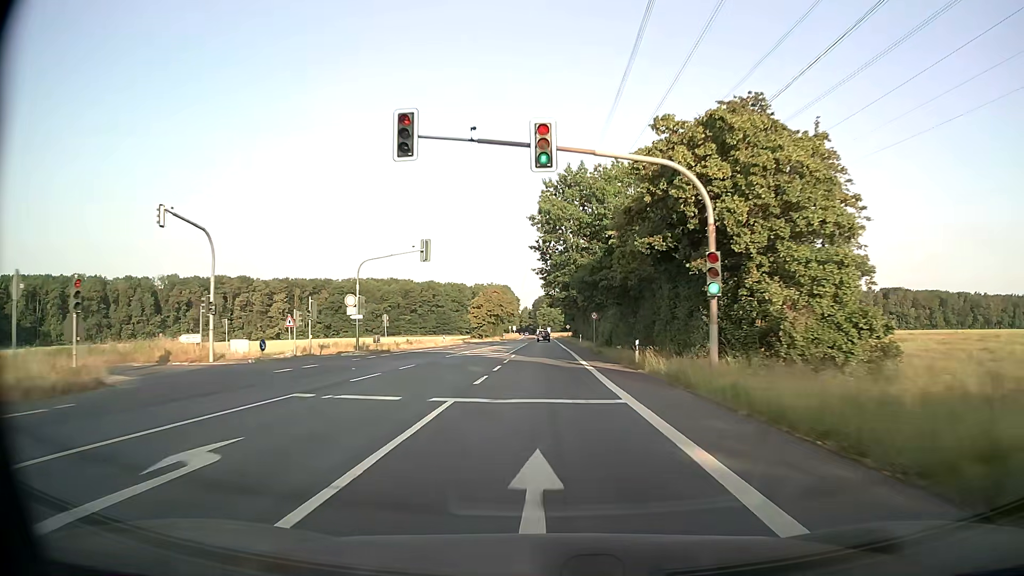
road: secondary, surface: asphalt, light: Day
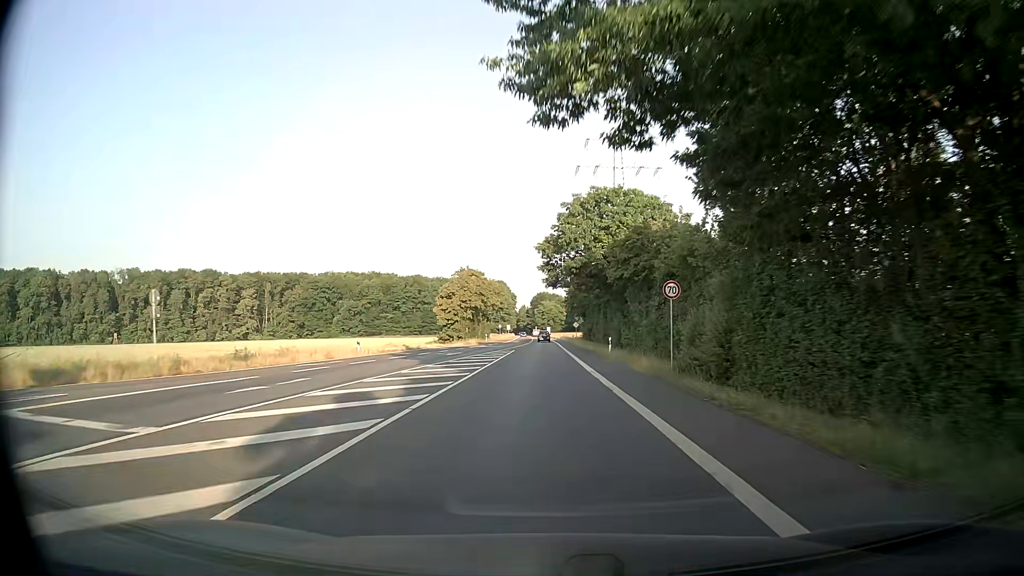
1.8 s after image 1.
(0.0, +36.3) m; 0°
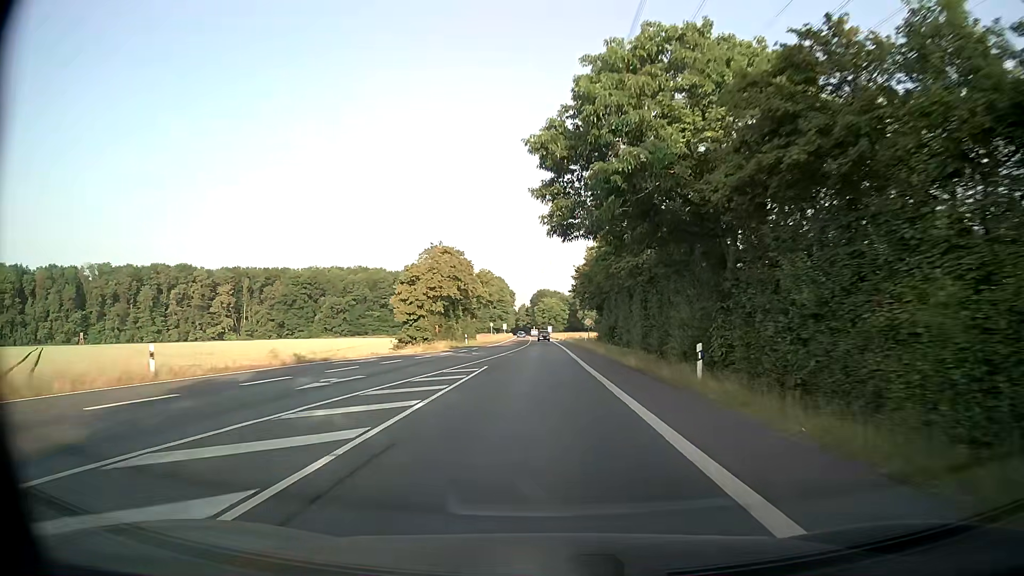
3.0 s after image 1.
(-0.1, +24.2) m; 0°
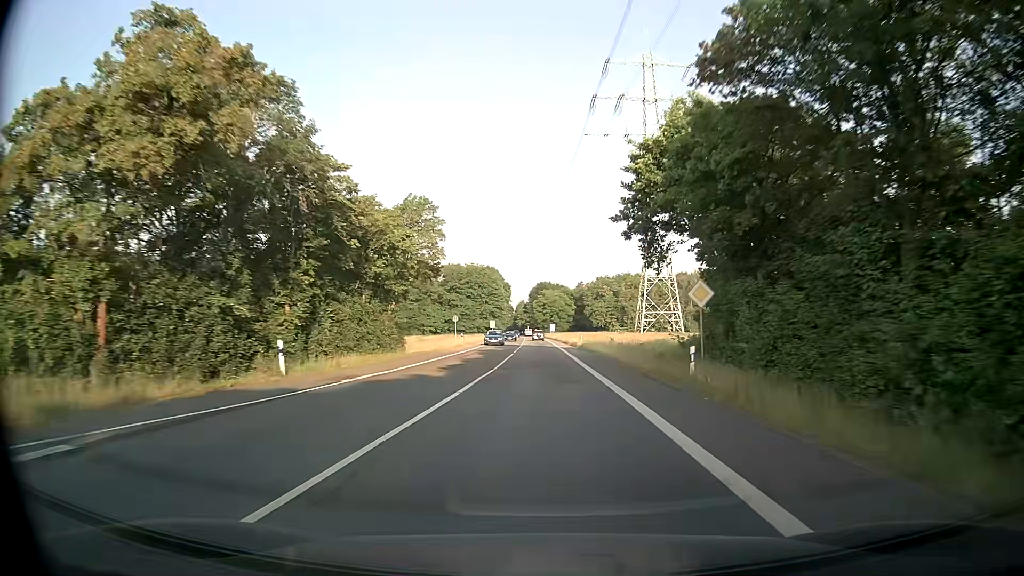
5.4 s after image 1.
(-0.1, +48.4) m; 0°
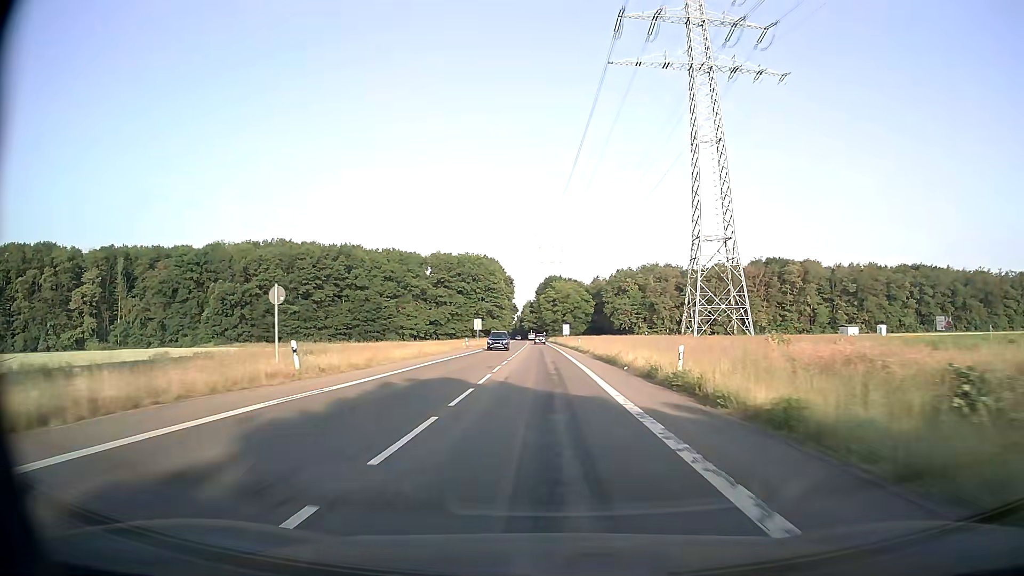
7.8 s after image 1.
(-0.2, +48.4) m; -1°
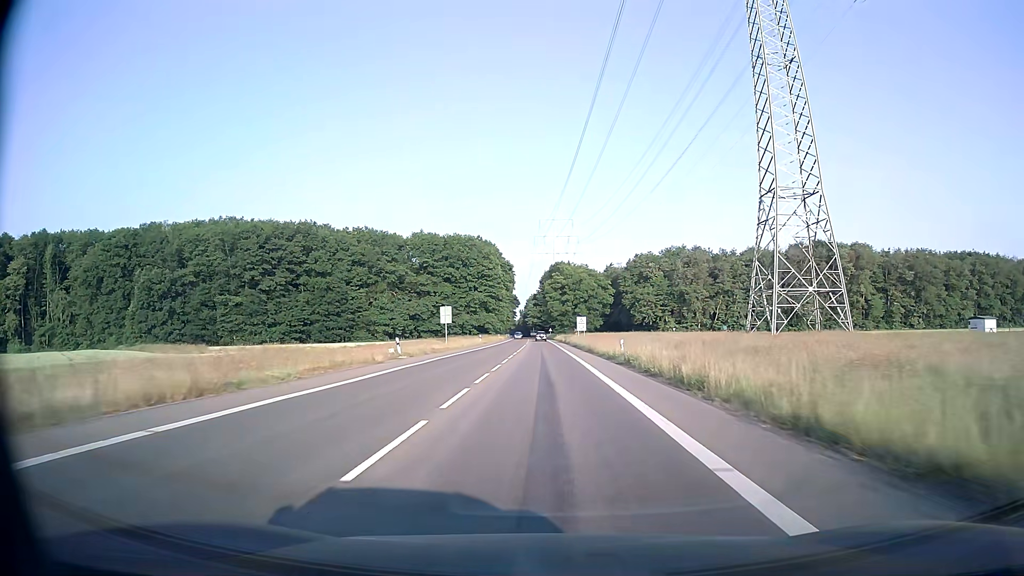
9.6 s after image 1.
(-0.2, +36.2) m; -1°
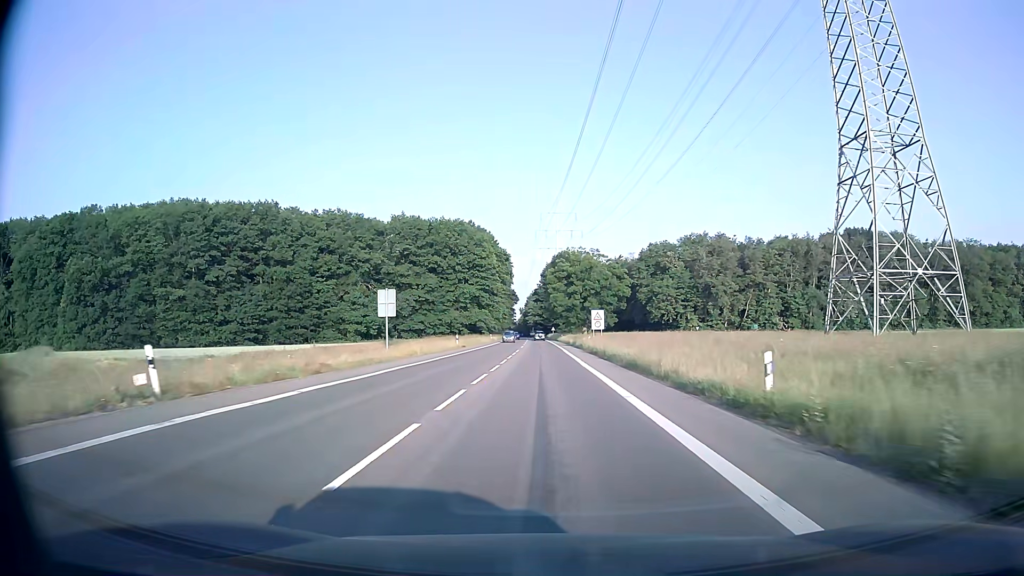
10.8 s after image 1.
(0.0, +24.1) m; 0°
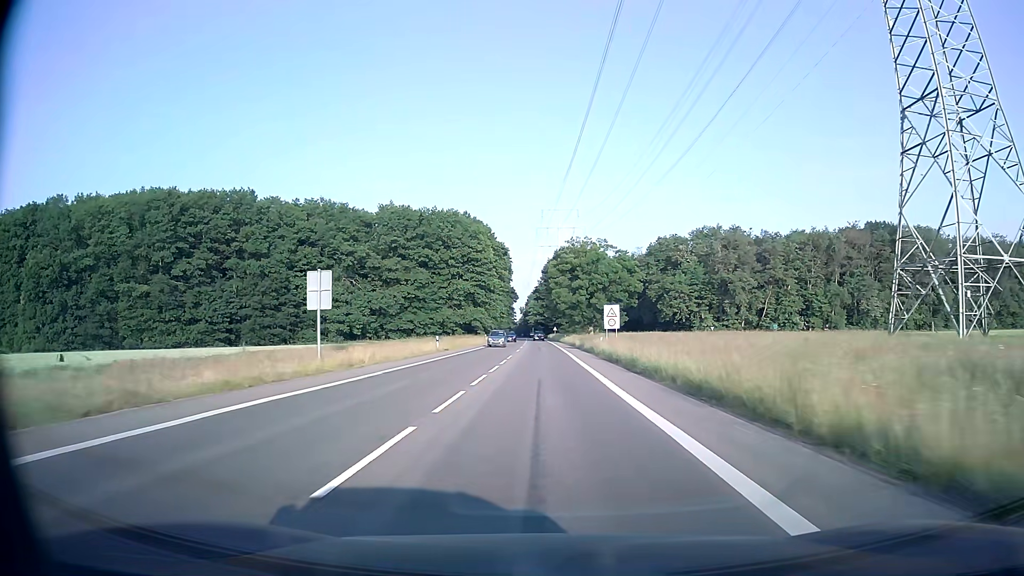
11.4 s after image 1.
(0.0, +12.0) m; 0°
(0, +10) (0, +20) (0, +30) (0, +40) (0, +50) (0, +60) (0, +70) (0, +80) (-1, +90) (-1, +100) m
